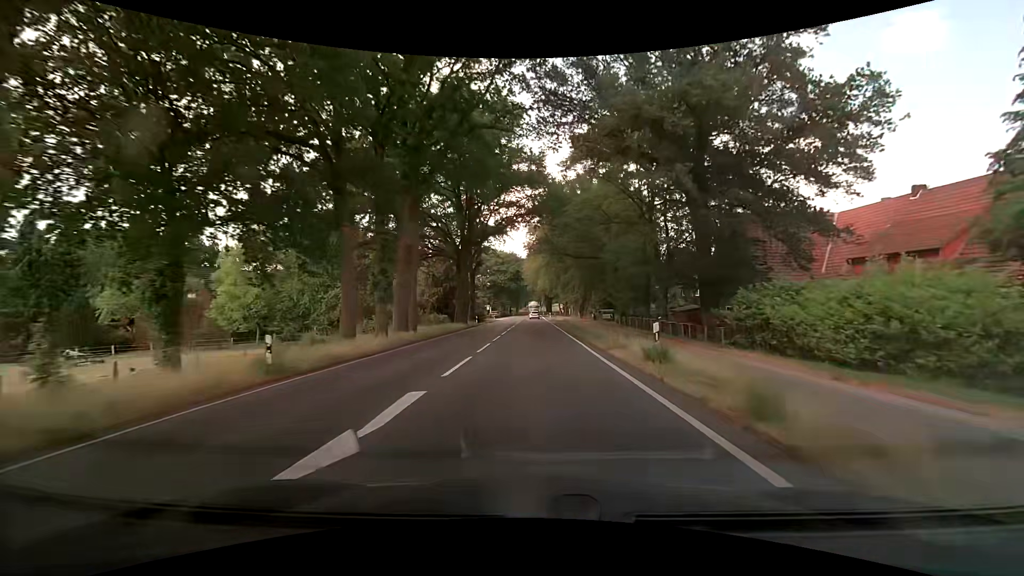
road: primary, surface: asphalt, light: Day
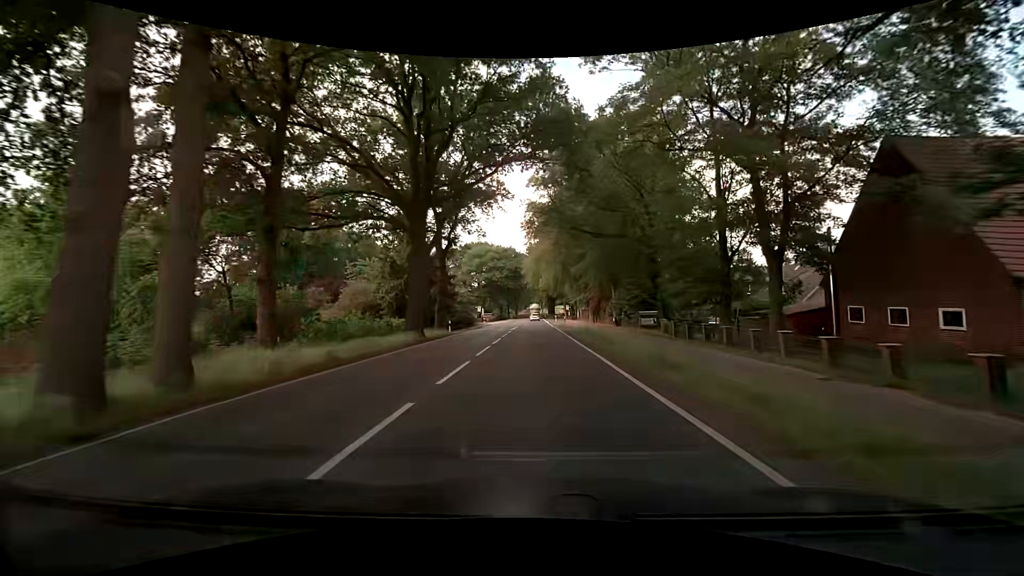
(0.0, +19.7) m; 0°
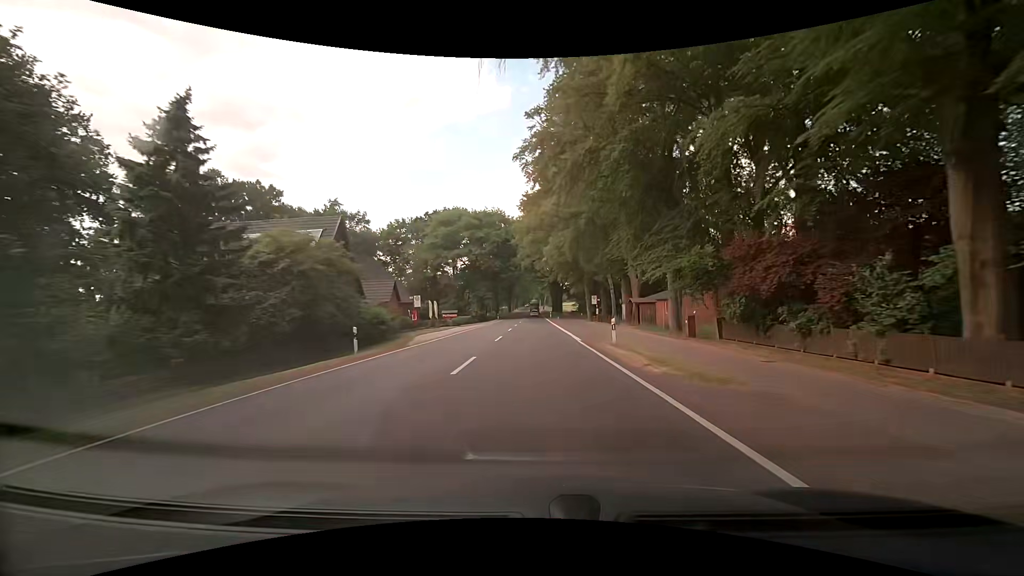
(-0.1, +49.1) m; 0°
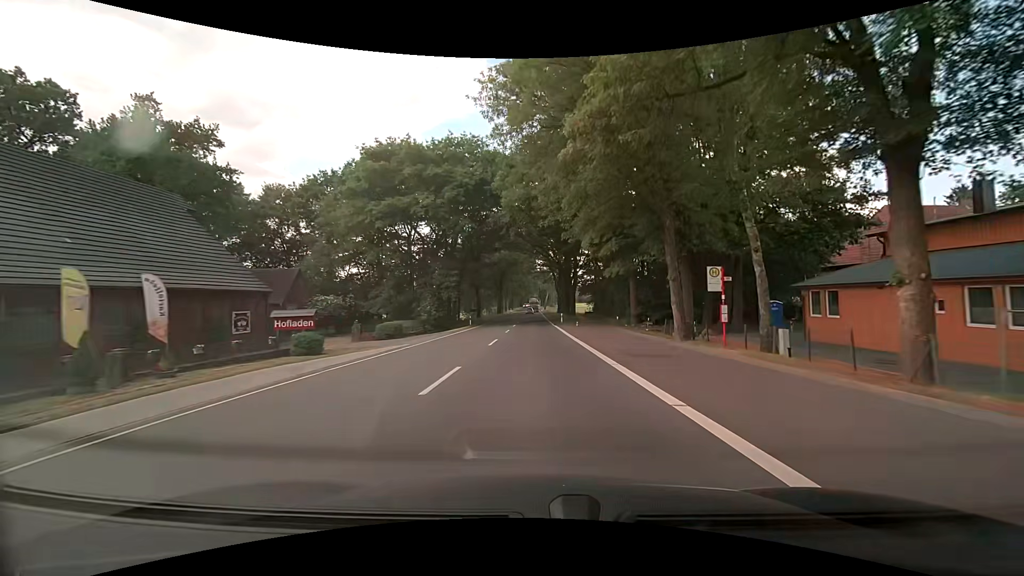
(+0.2, +39.8) m; +1°
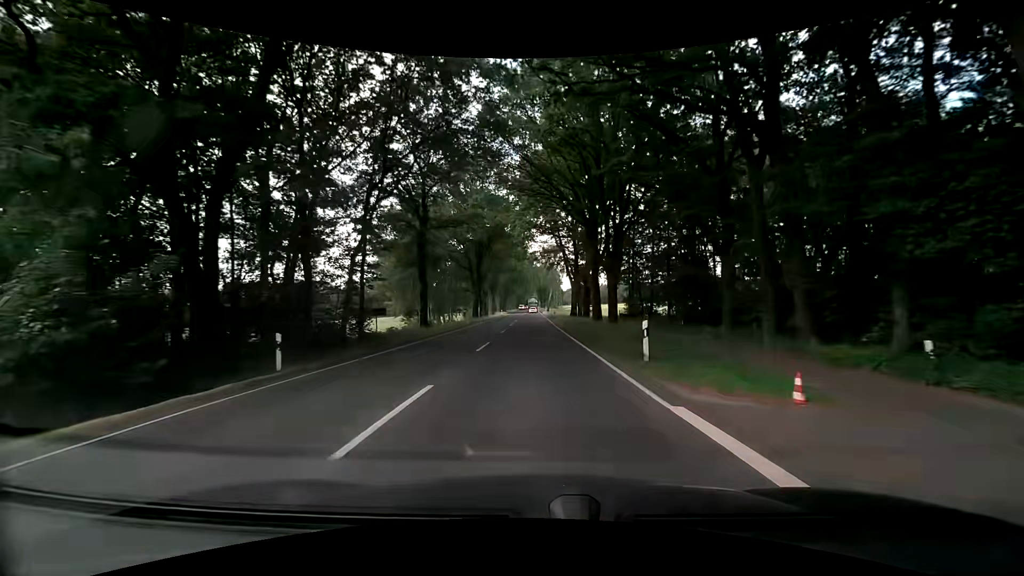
(-0.2, +40.5) m; 0°
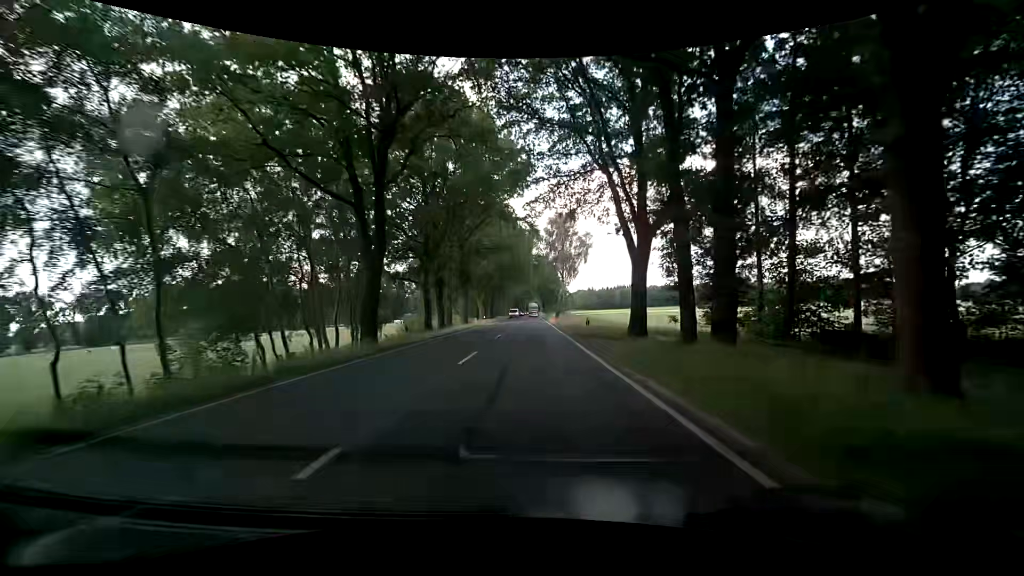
(-0.2, +40.9) m; 0°
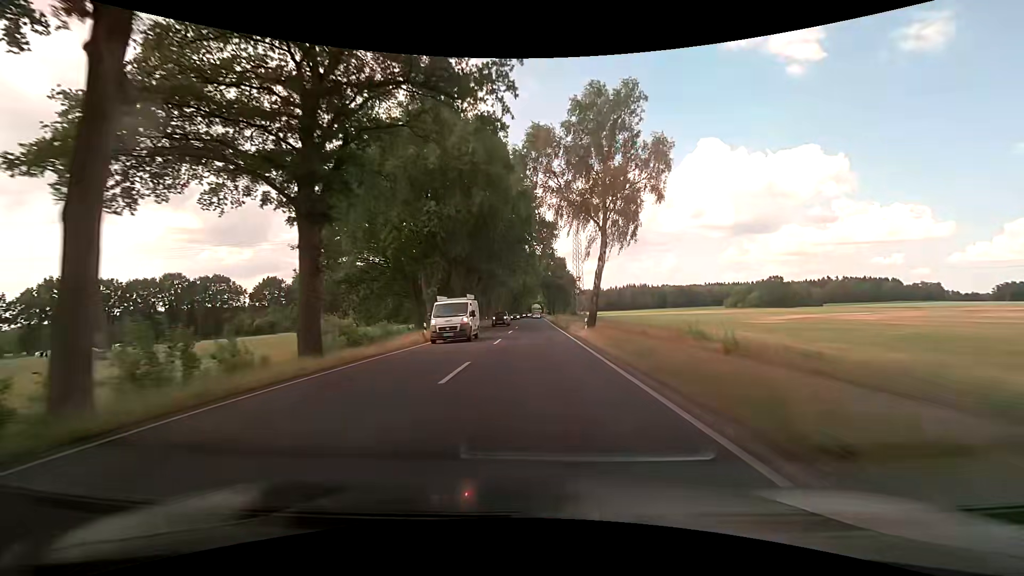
(-0.7, +40.6) m; -1°
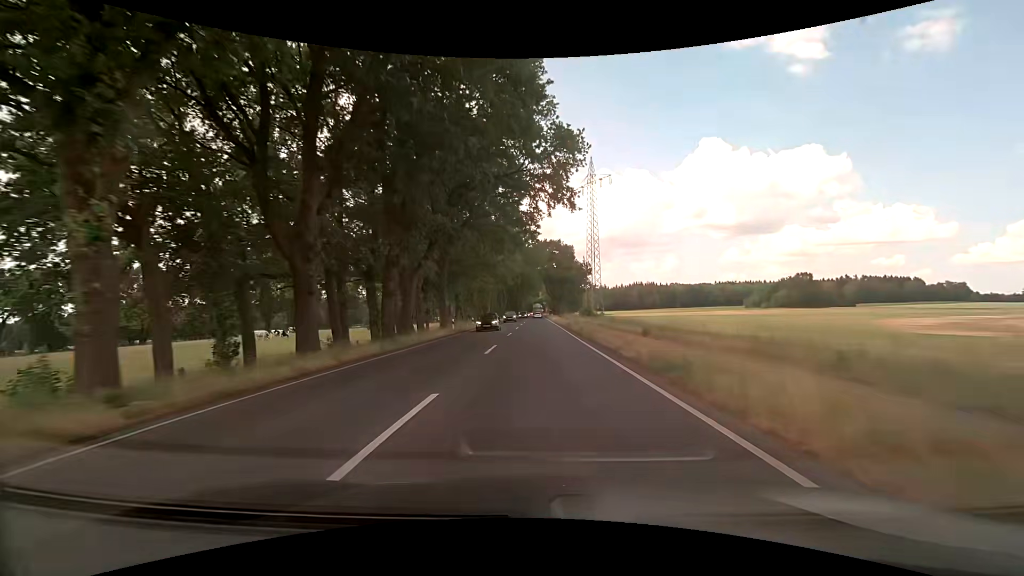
(0.0, +30.1) m; 0°
(0, +10) (0, +20) (0, +30) (0, +40) (+1, +50) (+1, +60) (+1, +70) (+1, +80) (+1, +90) (+1, +100) m
